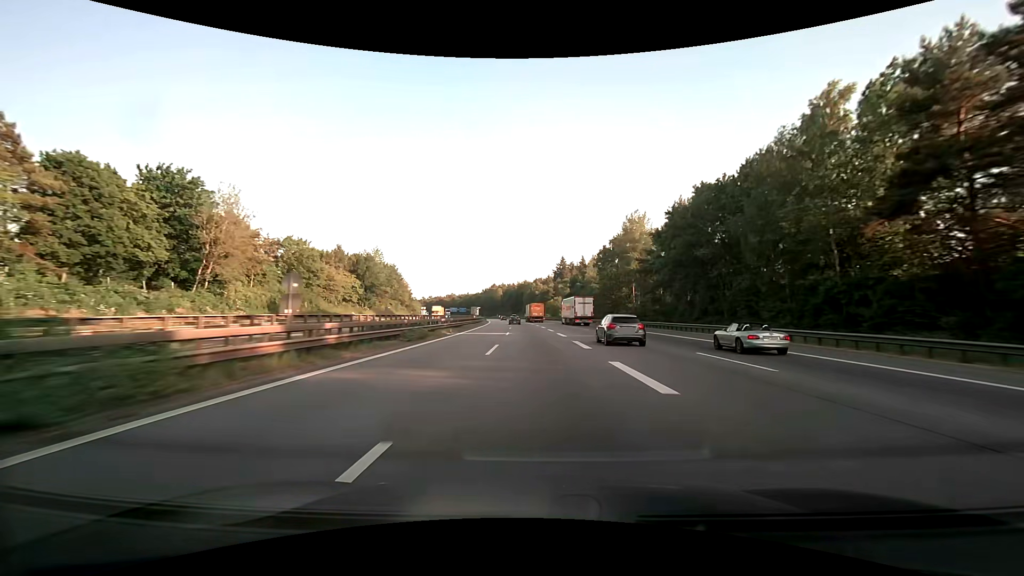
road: motorway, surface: asphalt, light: Day
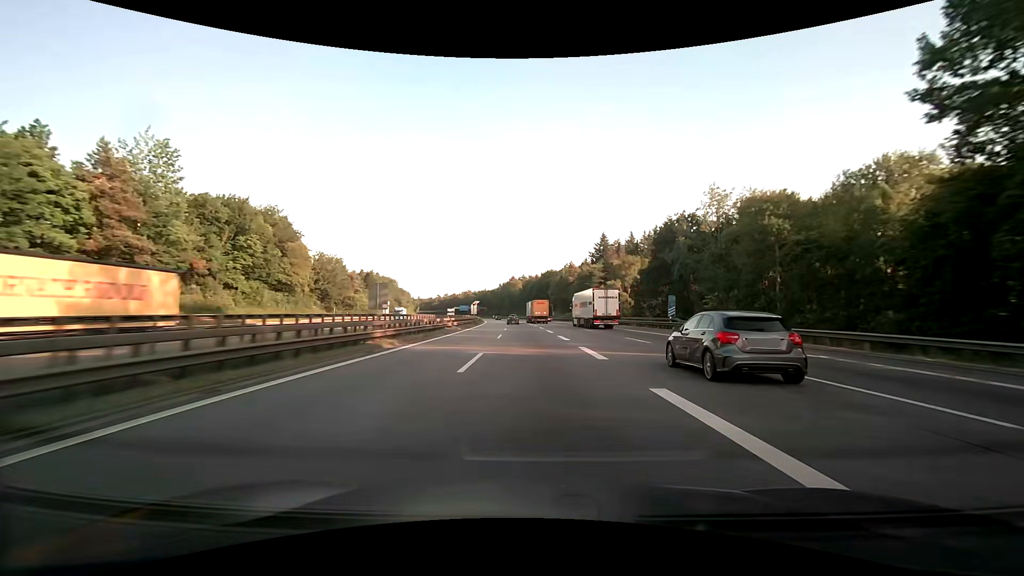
(-2.0, +78.1) m; -3°
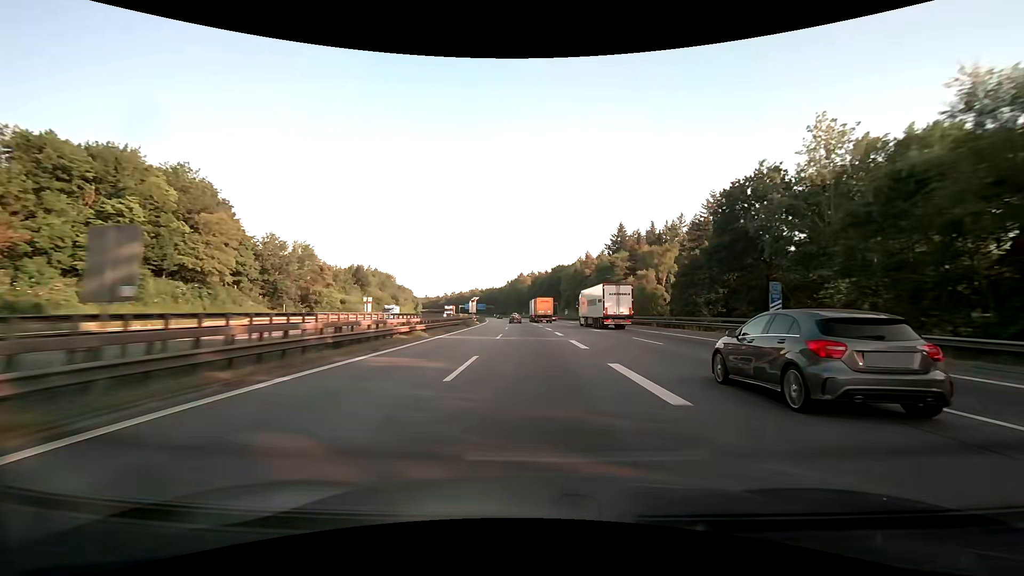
(-0.2, +19.8) m; -1°
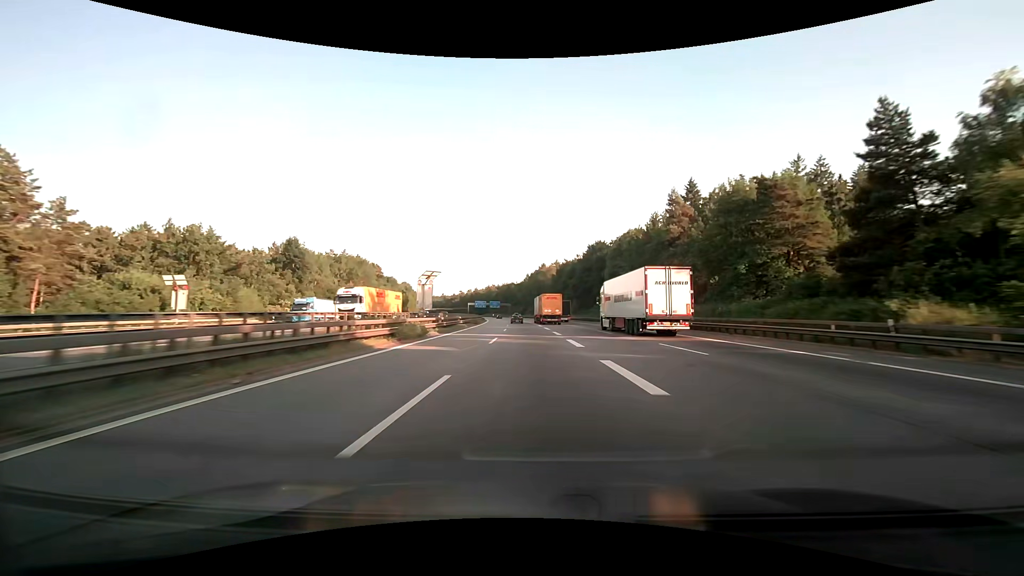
(-1.4, +59.6) m; -3°
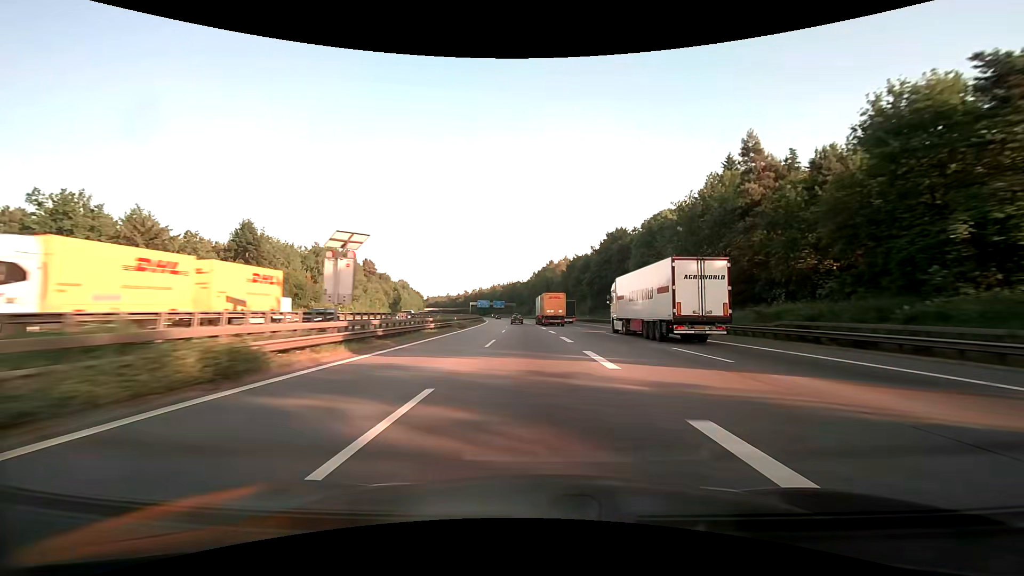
(-0.1, +20.0) m; -1°
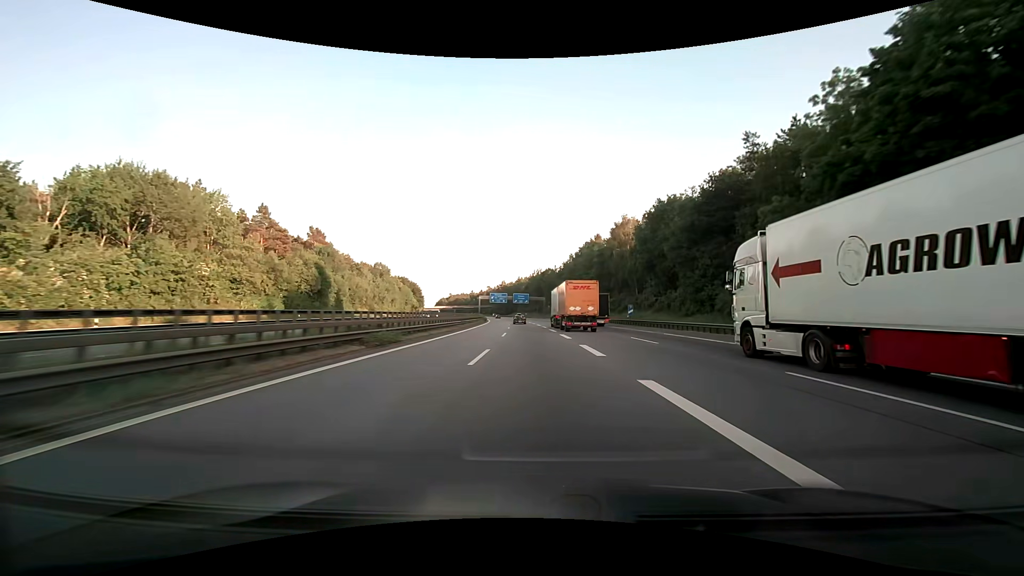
(-2.5, +80.4) m; -3°
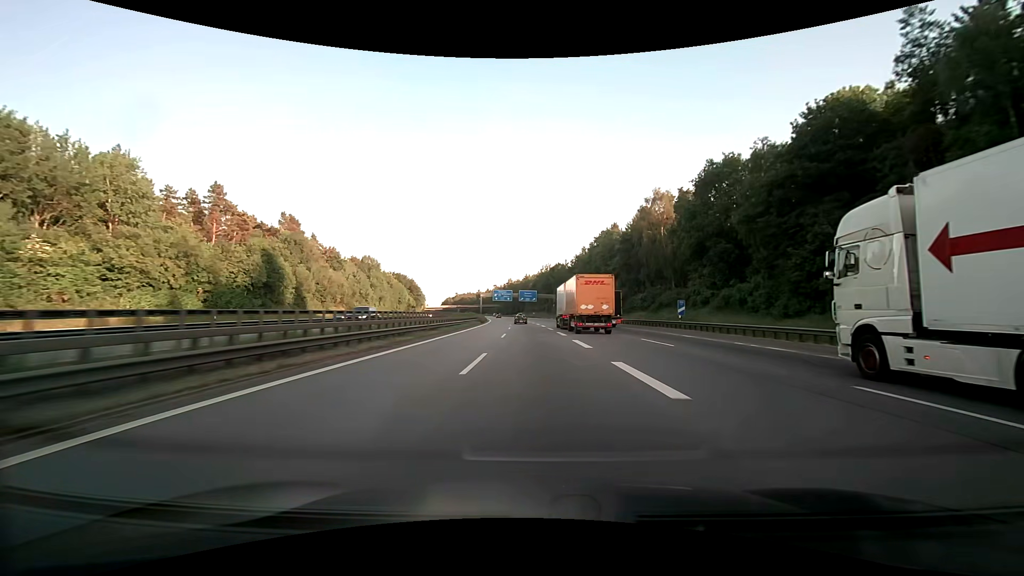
(-0.2, +20.2) m; -1°
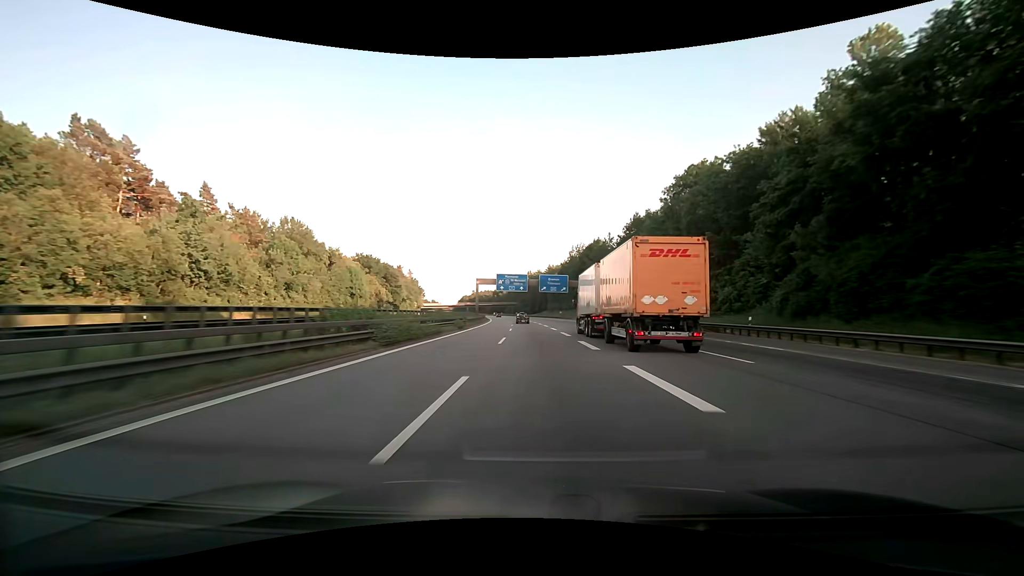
(-1.4, +60.9) m; -3°
(0, +10) (0, +20) (0, +30) (0, +40) (-1, +50) (-1, +60) (-2, +70) (-2, +80) (-3, +90) (-3, +100) m
